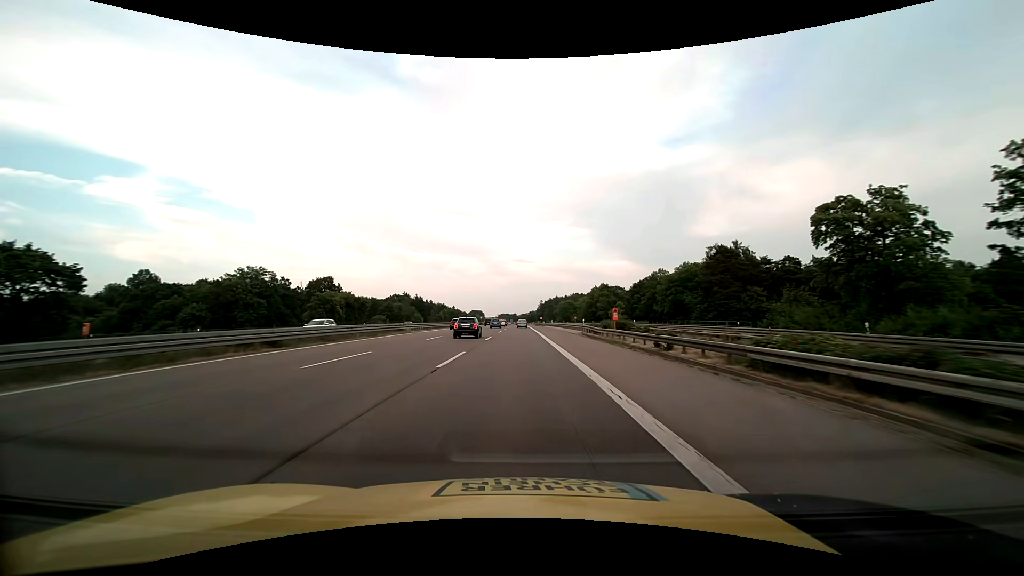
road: motorway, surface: asphalt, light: Day
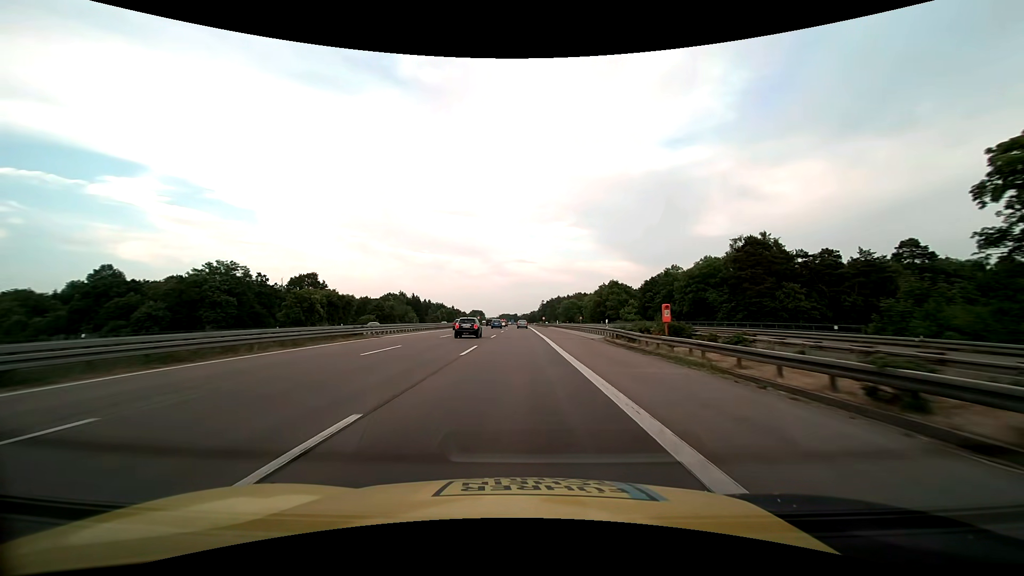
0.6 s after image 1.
(0.0, +12.9) m; 0°
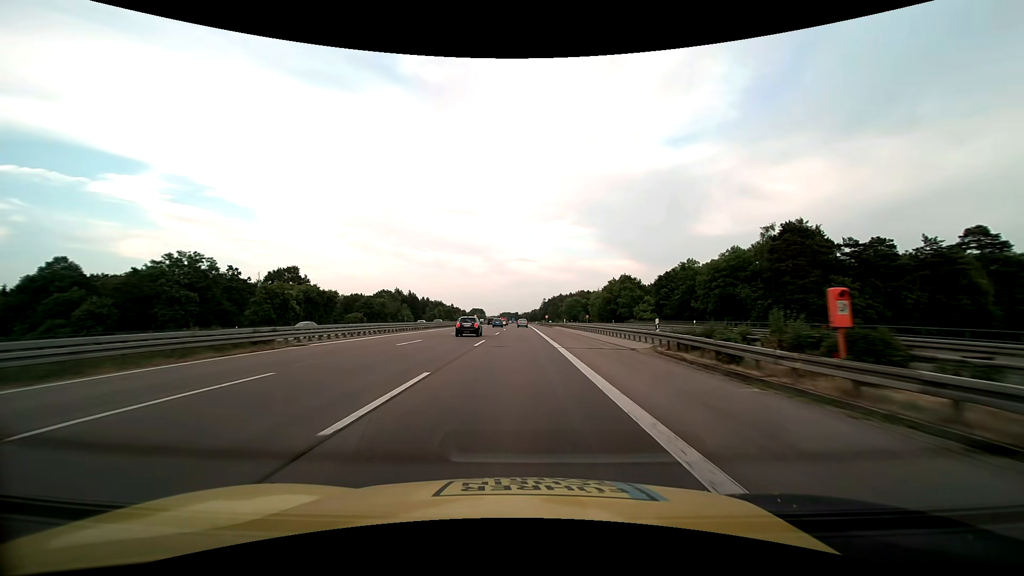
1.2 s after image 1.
(0.0, +12.9) m; 0°
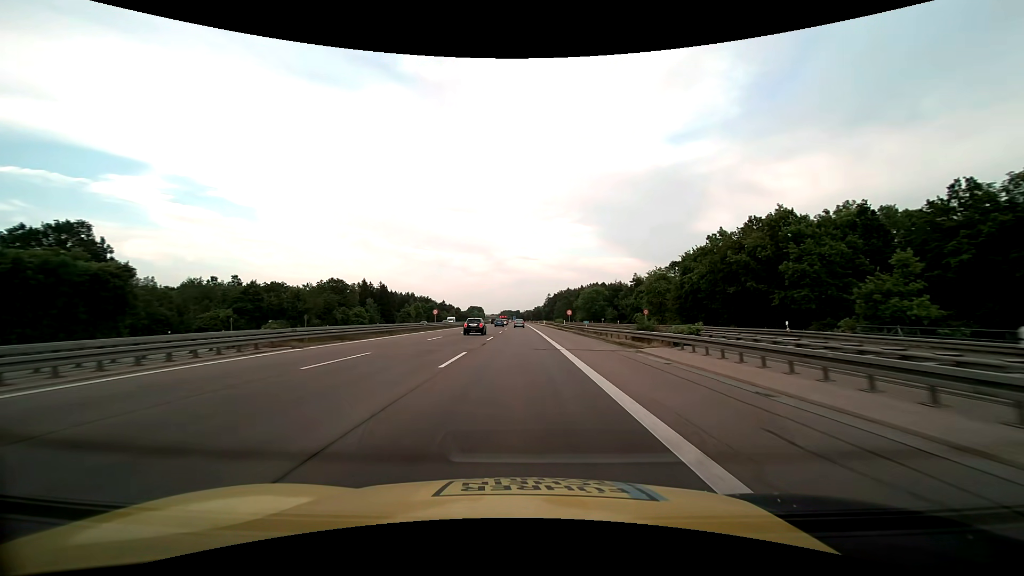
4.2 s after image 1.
(-0.2, +64.6) m; 0°
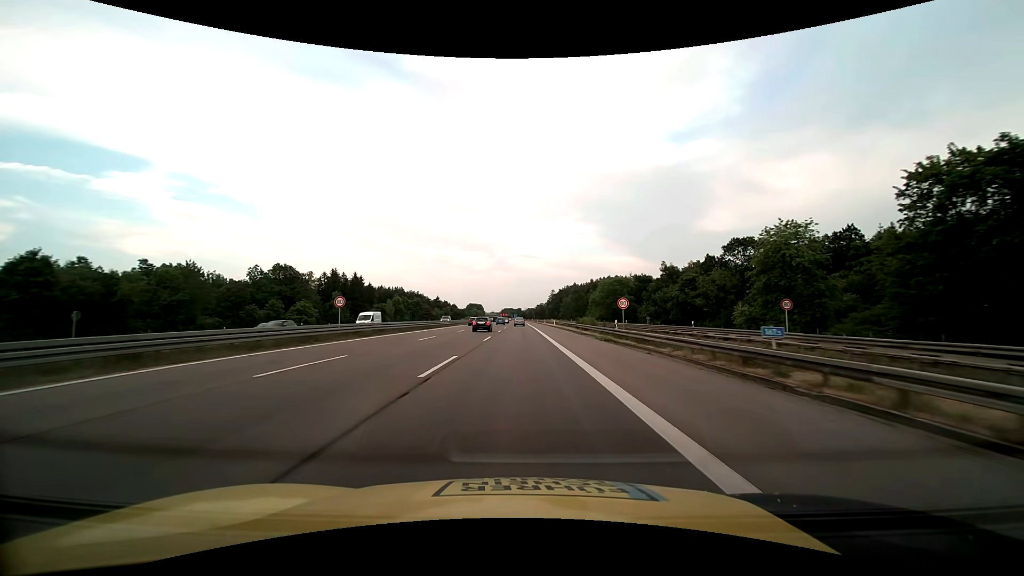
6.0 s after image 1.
(0.0, +38.8) m; 0°
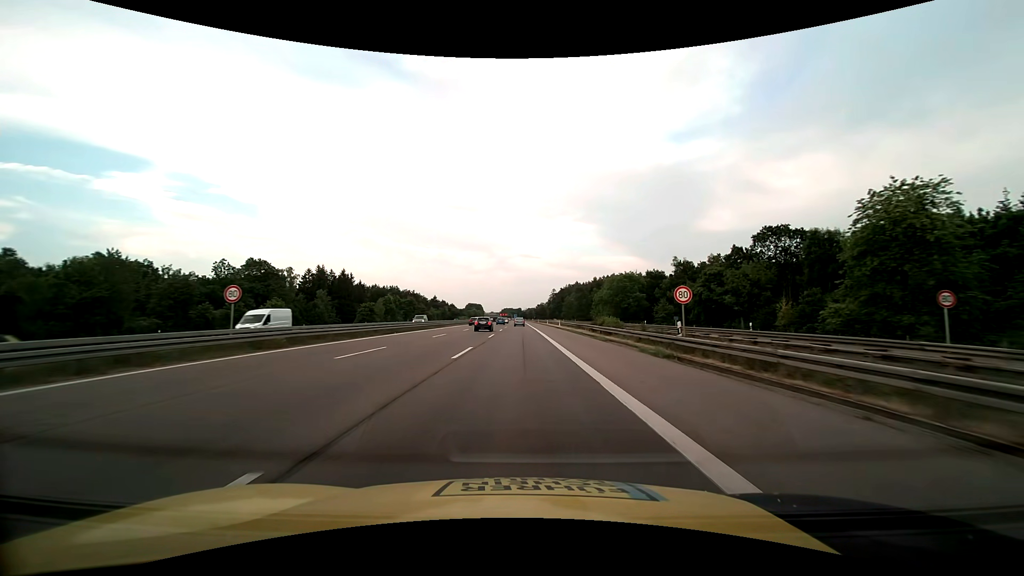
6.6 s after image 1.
(0.0, +12.9) m; 0°
